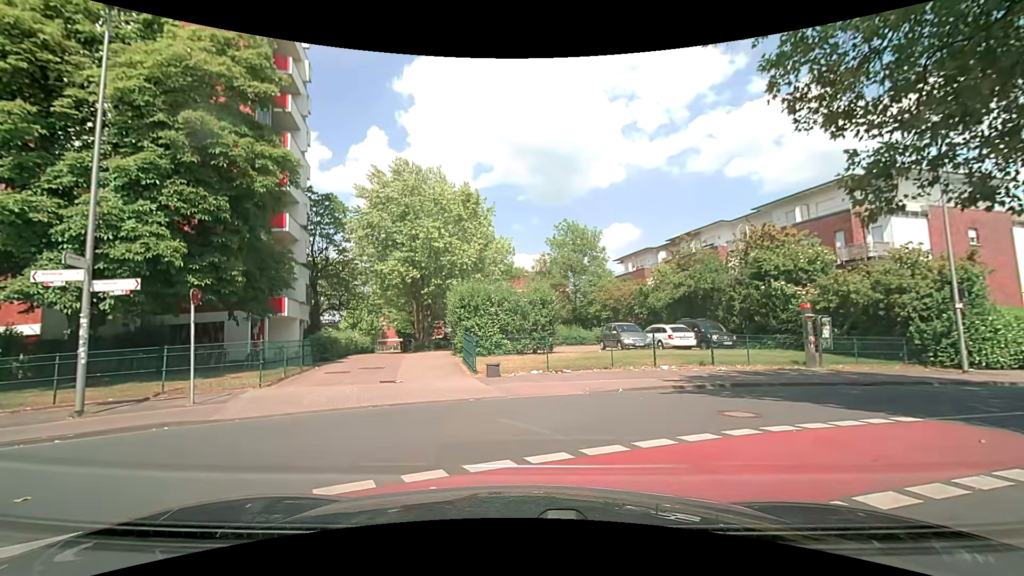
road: unclassified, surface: asphalt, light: Day
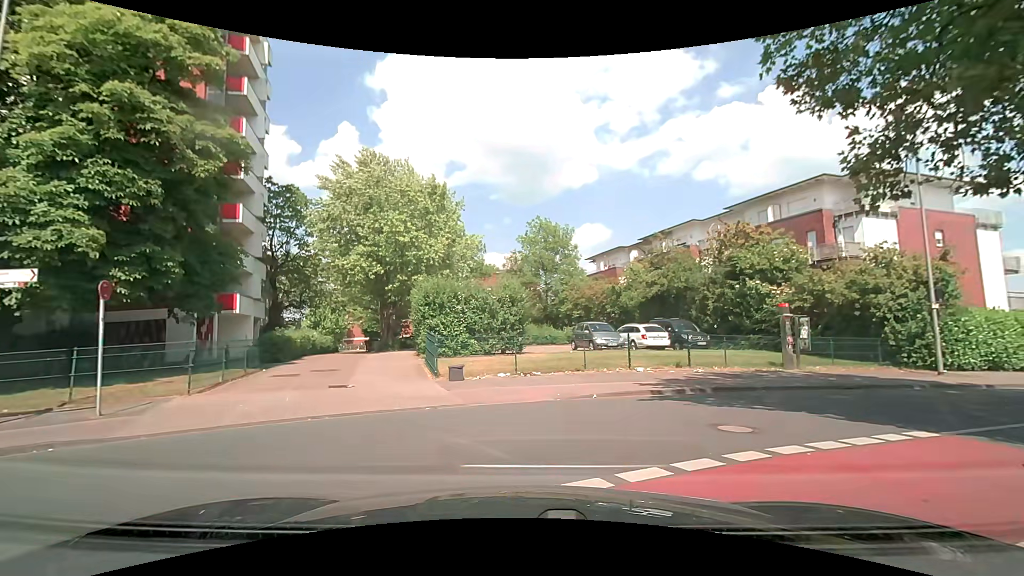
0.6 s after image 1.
(+0.1, +1.4) m; +4°
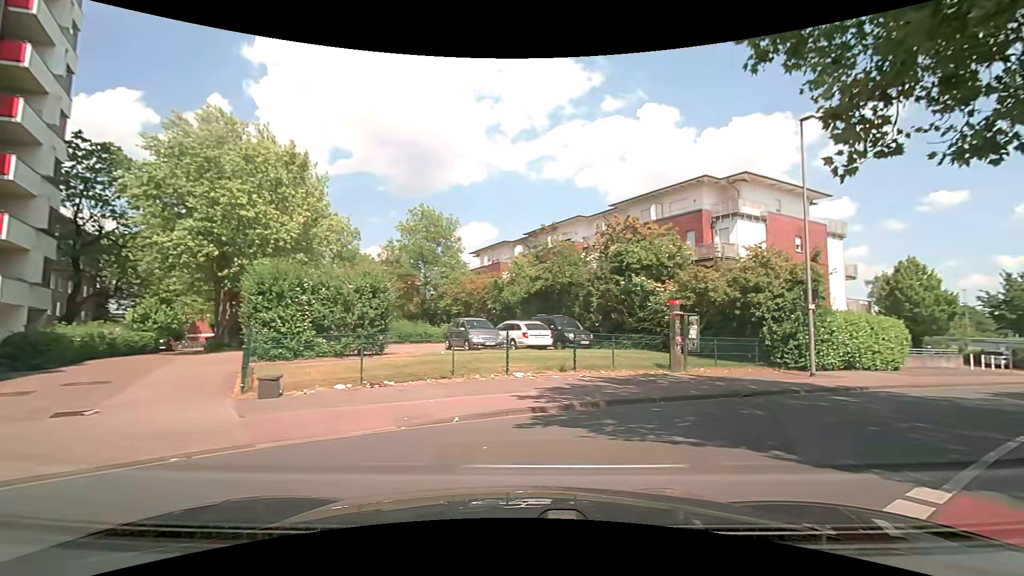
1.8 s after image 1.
(+0.3, +3.5) m; +13°
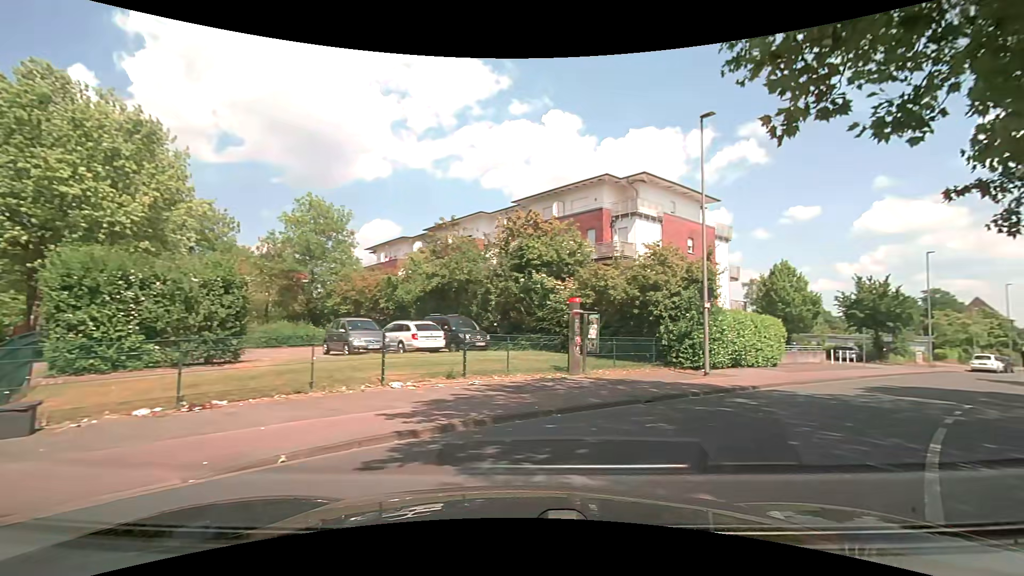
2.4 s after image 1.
(+0.2, +2.1) m; +10°
